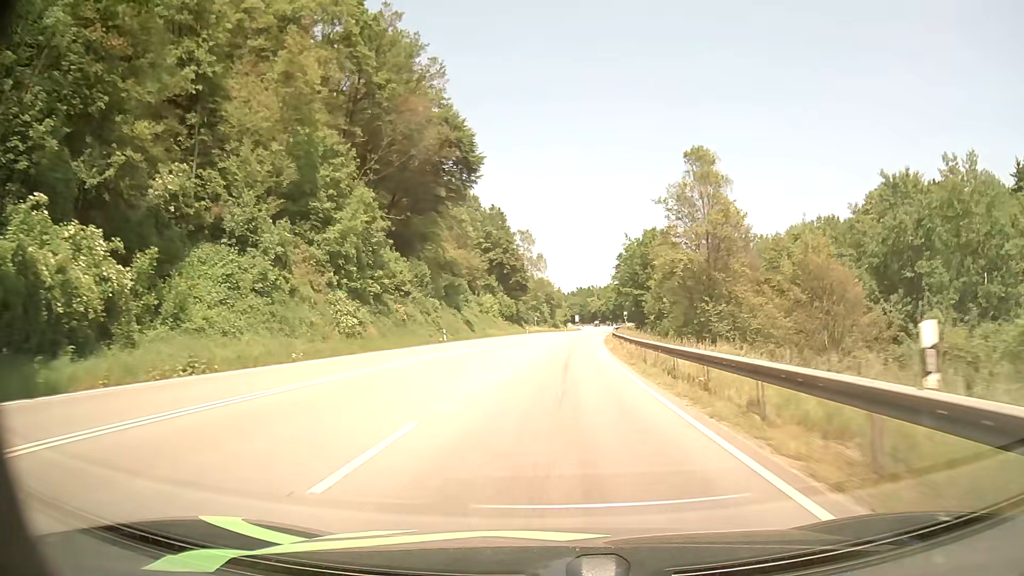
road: primary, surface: asphalt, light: Day
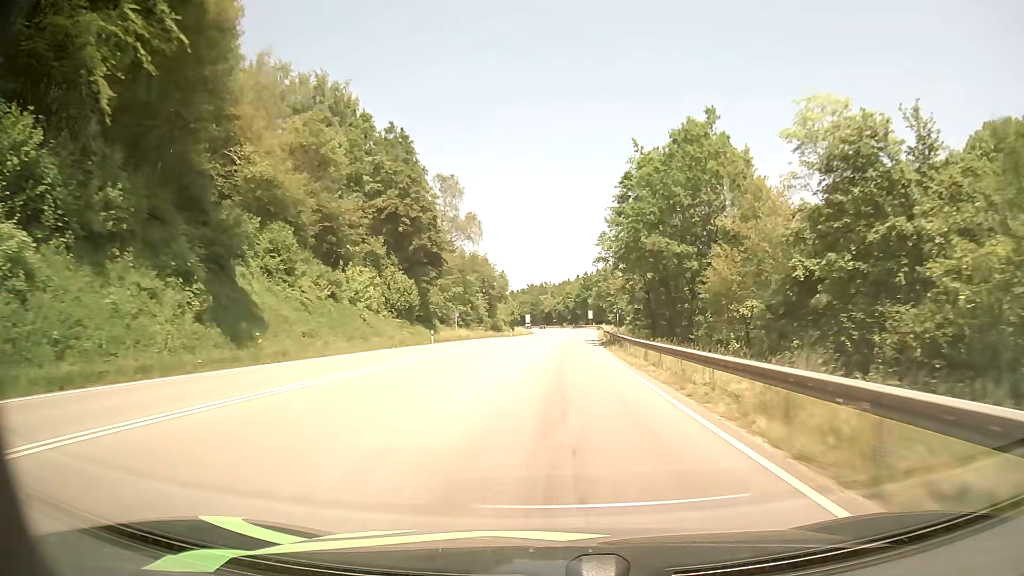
(+1.7, +52.5) m; +4°
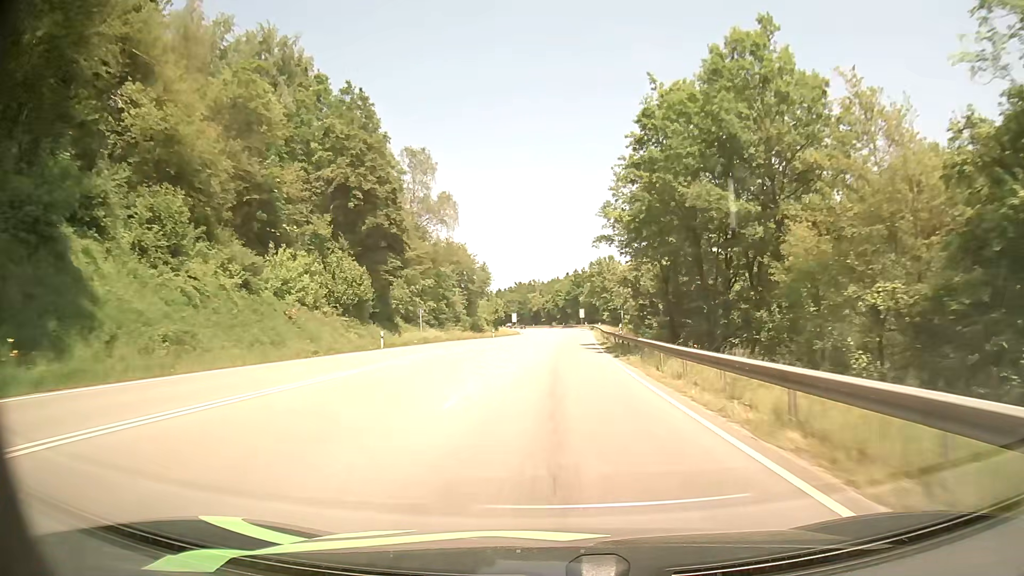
(+0.1, +13.2) m; +1°
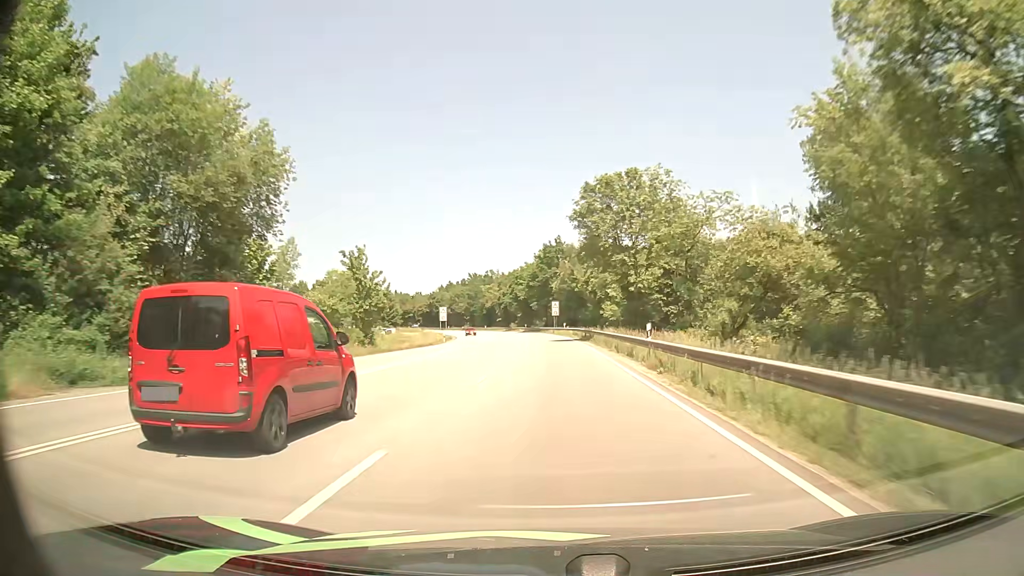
(+2.2, +66.4) m; +3°
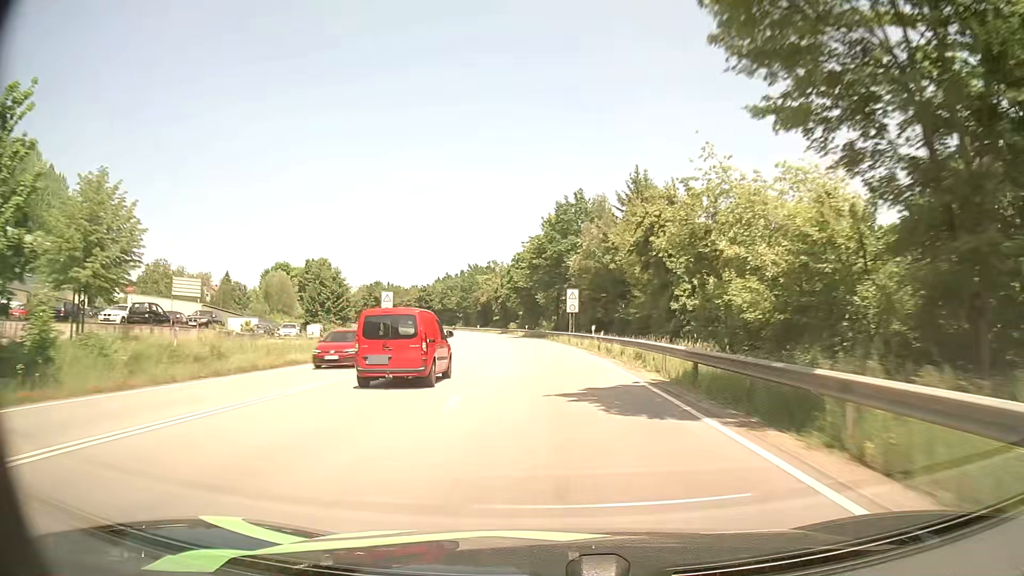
(-0.1, +40.1) m; -1°
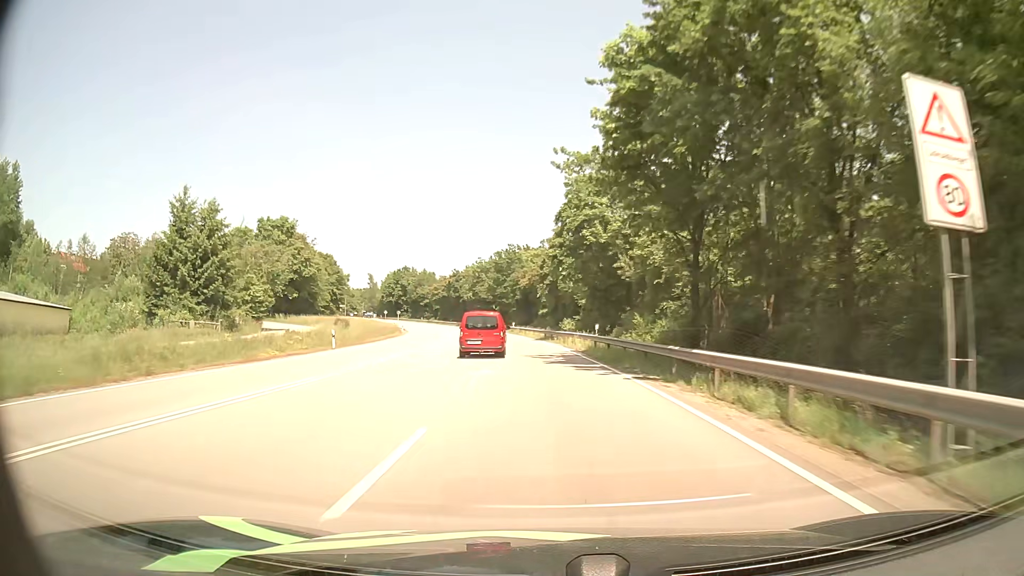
(-2.0, +53.5) m; -5°
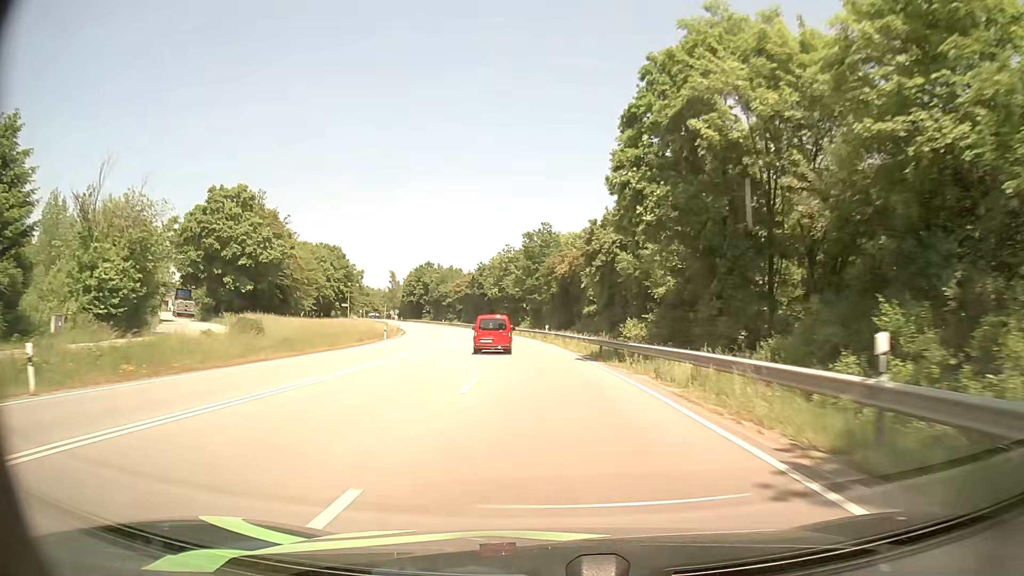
(-0.9, +26.8) m; -4°
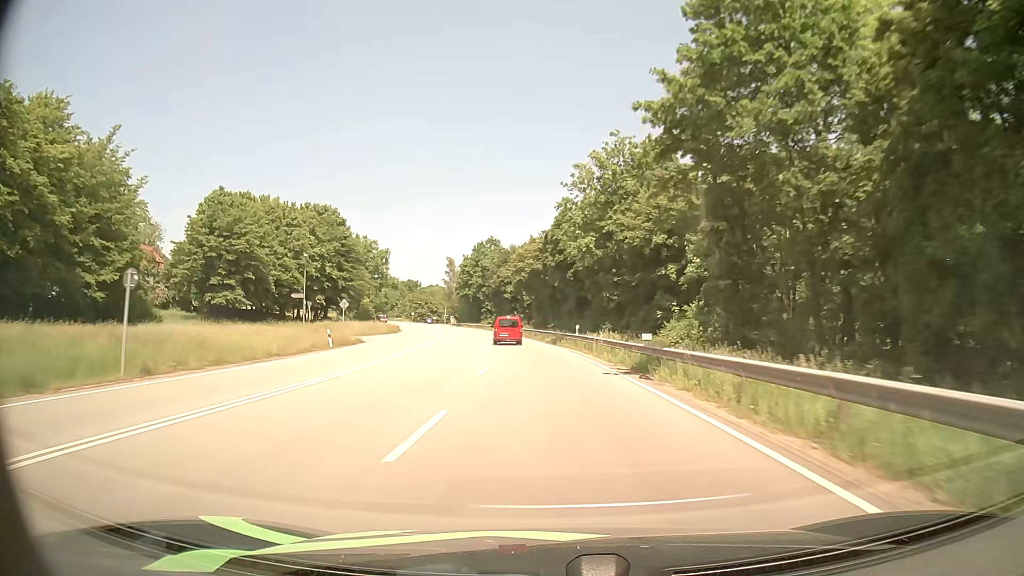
(-4.7, +66.8) m; -8°
(0, +10) (0, +20) (-1, +30) (-2, +40) (-3, +50) (-4, +60) (-6, +70) (-7, +80) (-9, +89) (-11, +99) m
